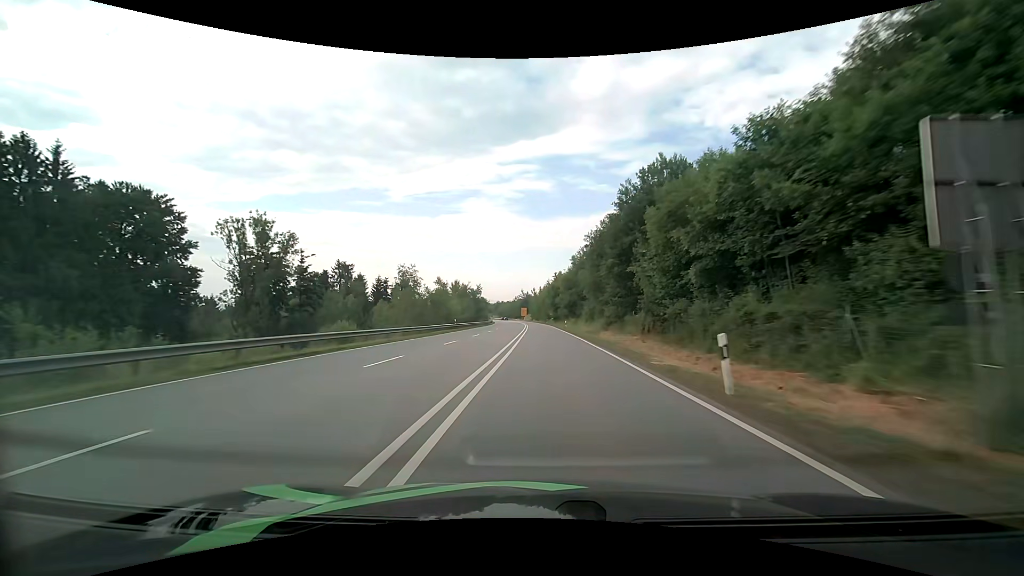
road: primary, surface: asphalt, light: Day
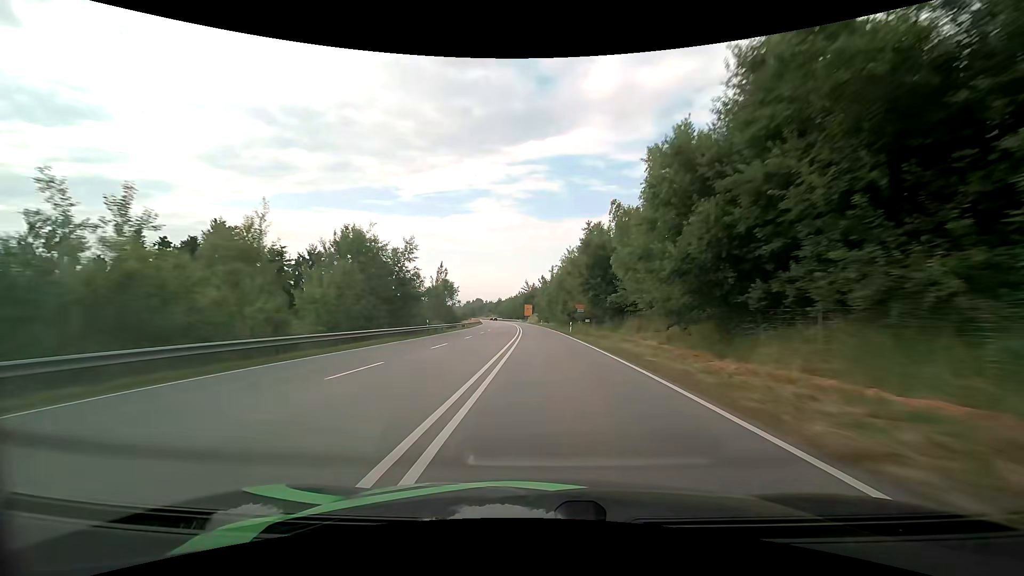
(-0.1, +62.4) m; -1°
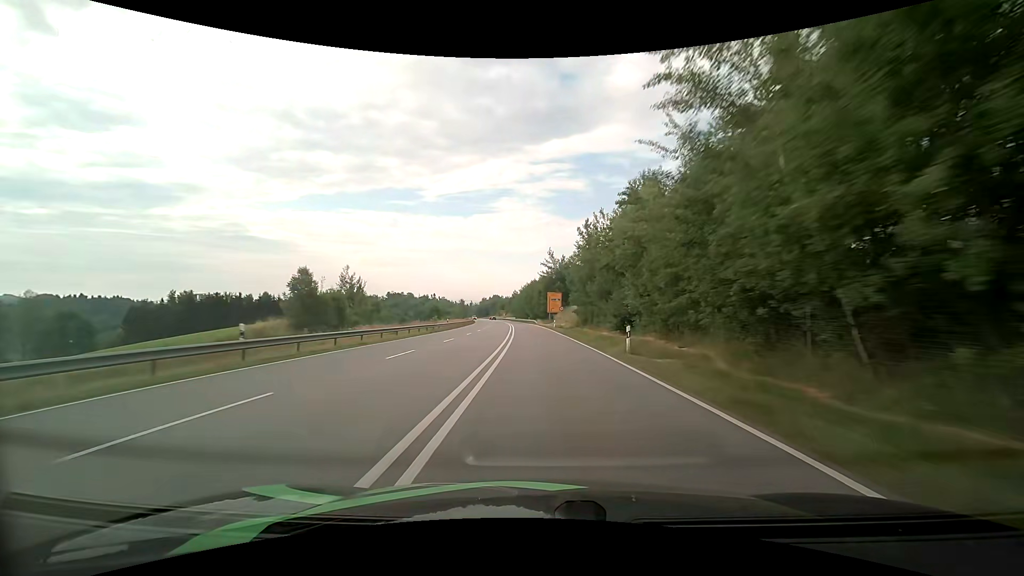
(-1.9, +77.9) m; -3°
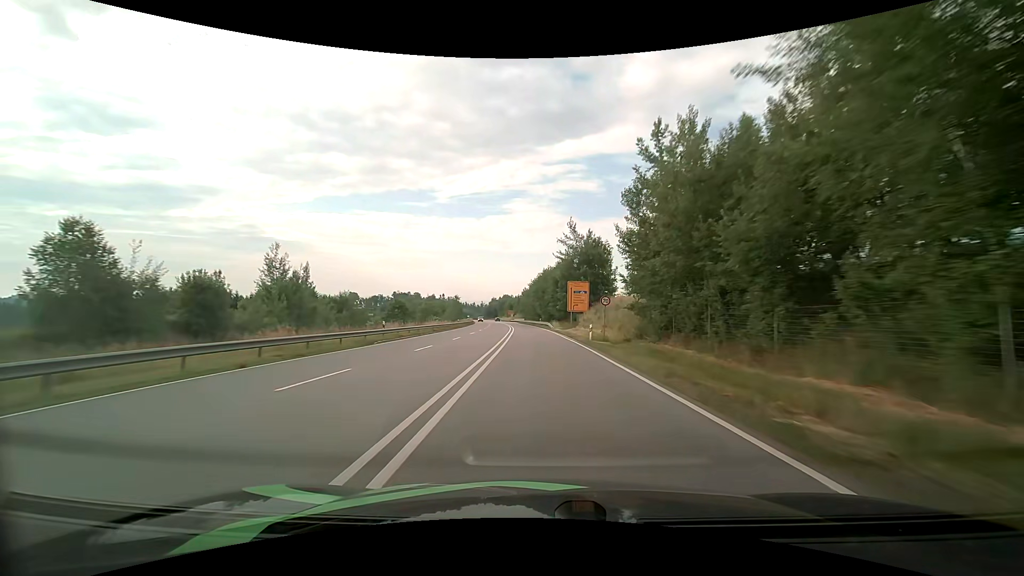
(-0.4, +31.1) m; -1°
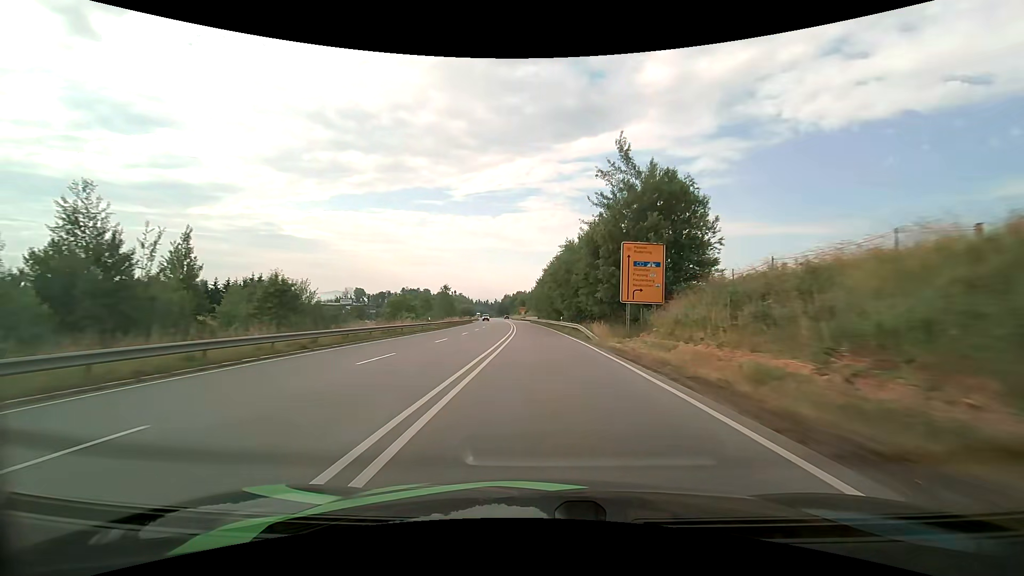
(-0.5, +31.3) m; -2°
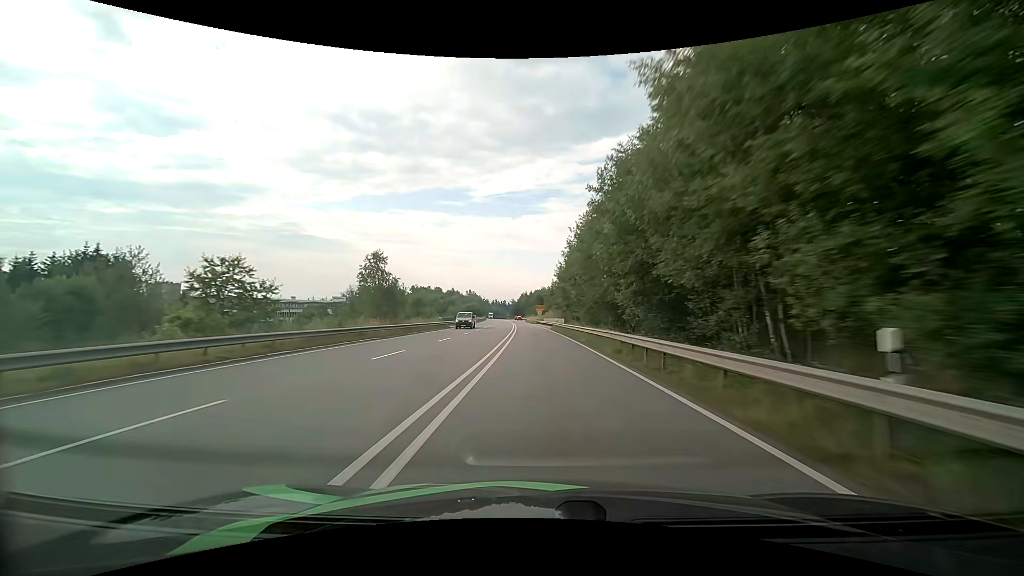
(-1.0, +46.4) m; -3°
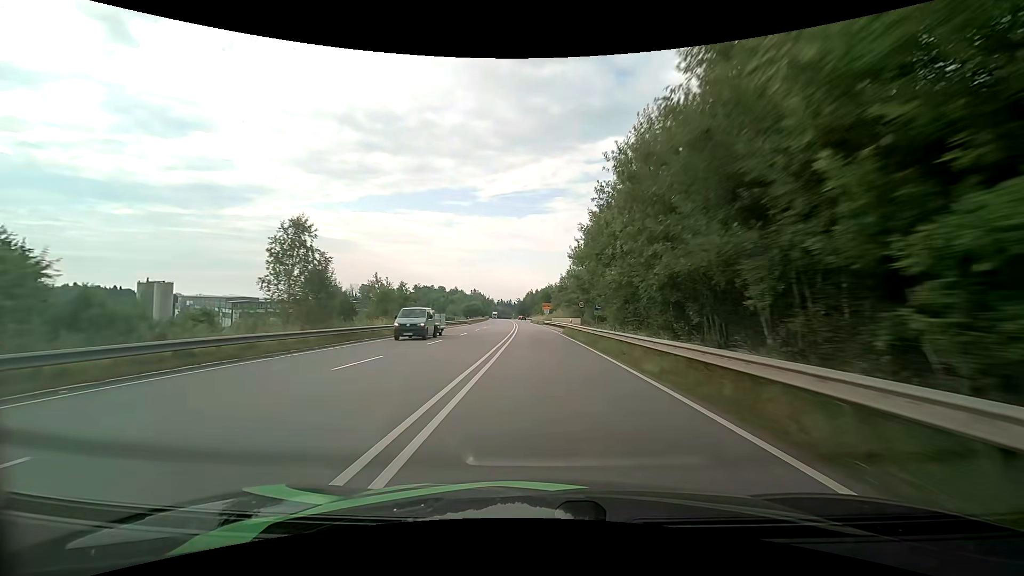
(0.0, +15.2) m; 0°
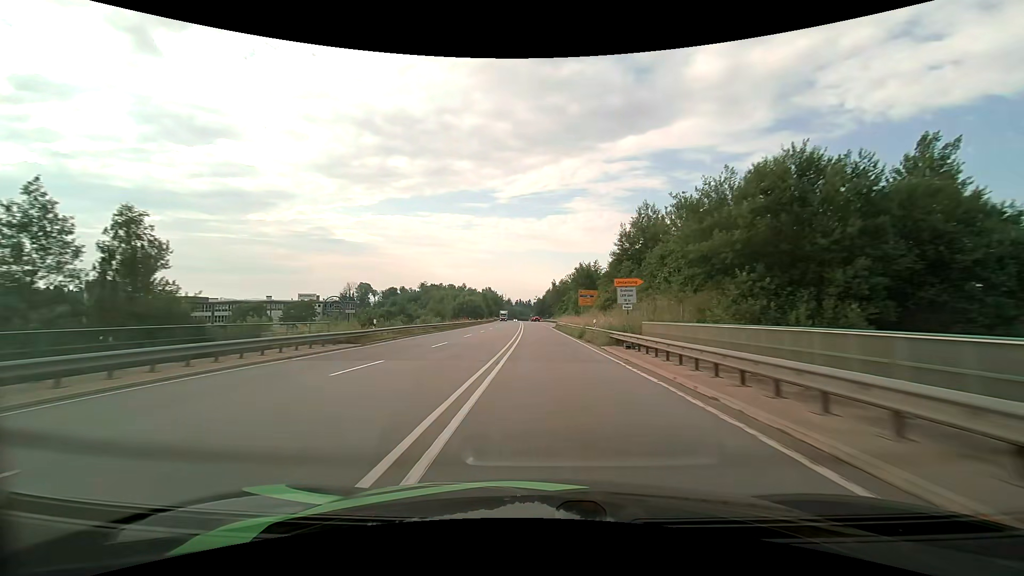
(-1.5, +60.3) m; -2°
(0, +10) (0, +20) (0, +30) (0, +40) (0, +50) (0, +60) (-1, +70) (-1, +80) (-1, +90) (-1, +100) m
